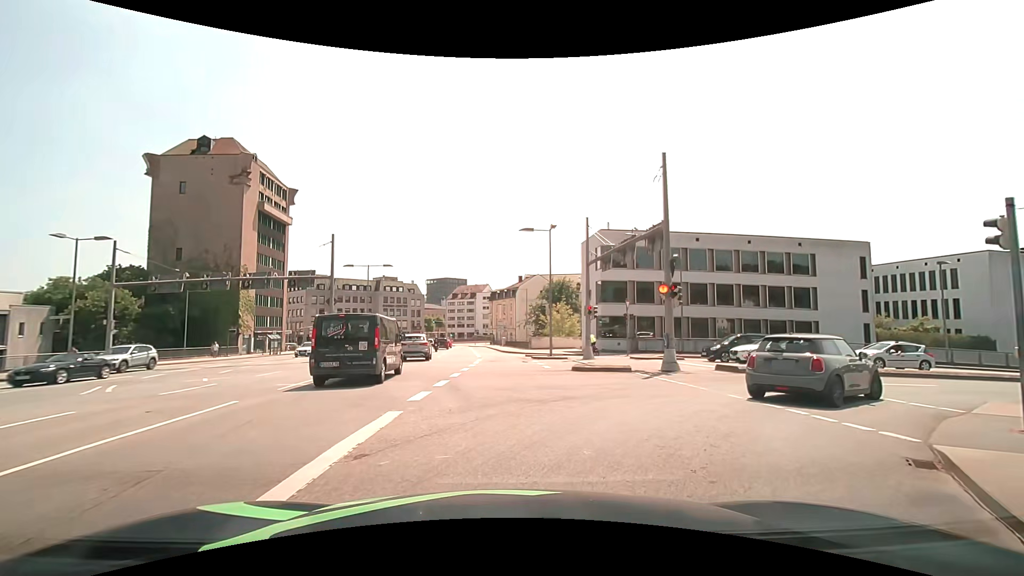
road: primary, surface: asphalt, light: Day
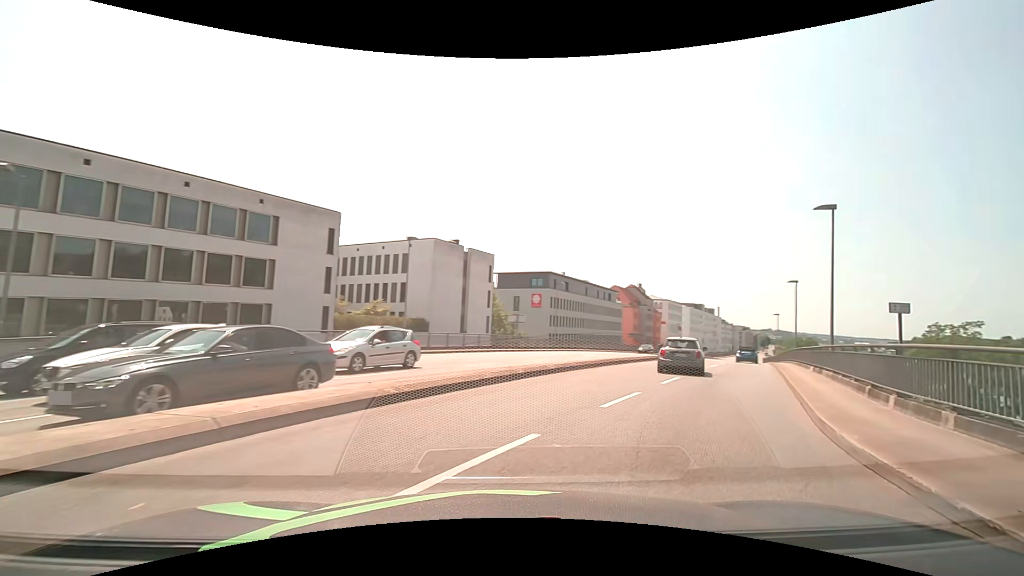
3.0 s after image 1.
(+6.7, +14.0) m; +57°
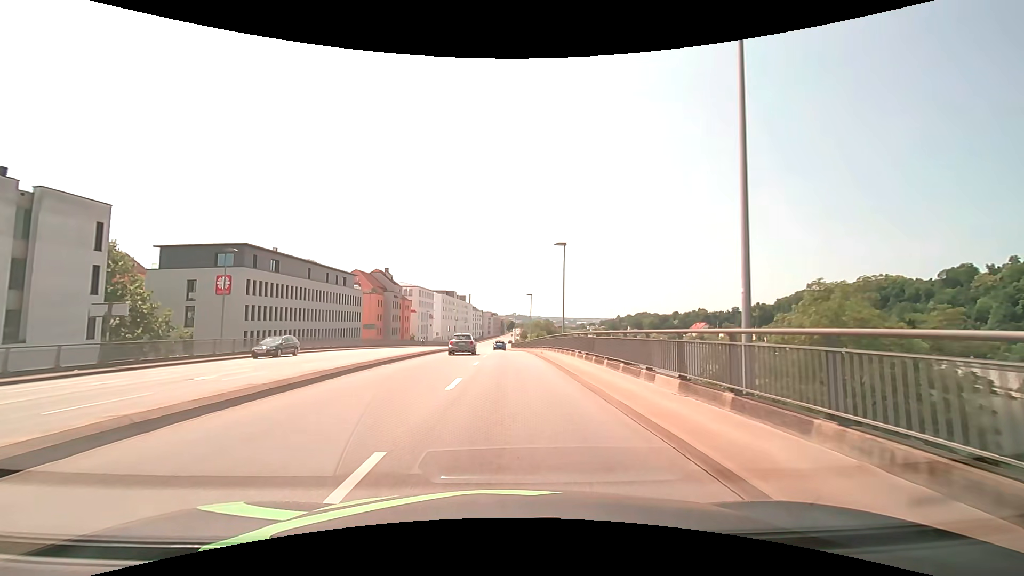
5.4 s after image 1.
(+6.7, +17.6) m; +27°
(0, +10) (0, +20) (0, +30) (0, +40) (0, +50) (-1, +60) (-1, +70) (-1, +80) (-1, +90) (-2, +100) m
